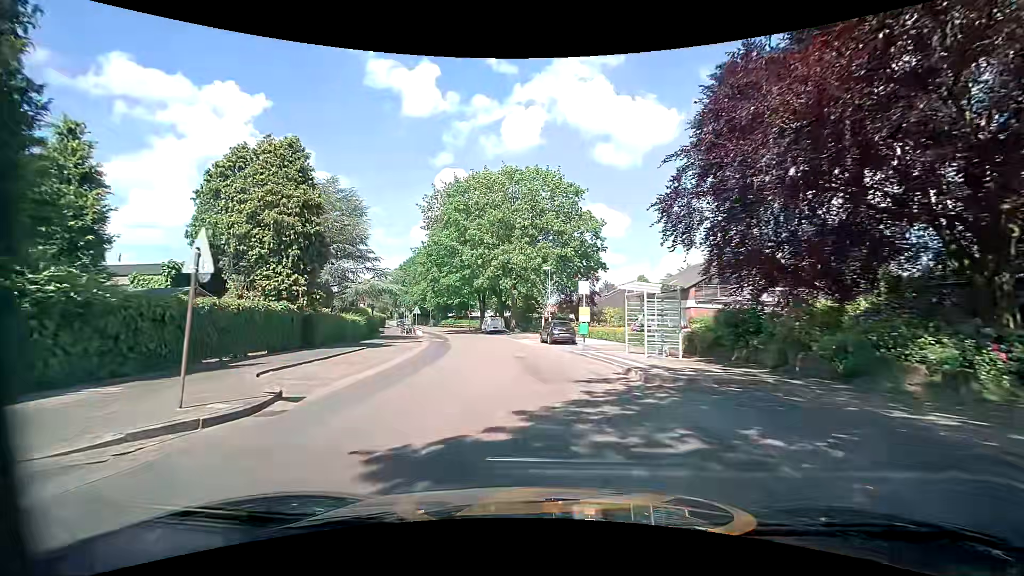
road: tertiary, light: Day
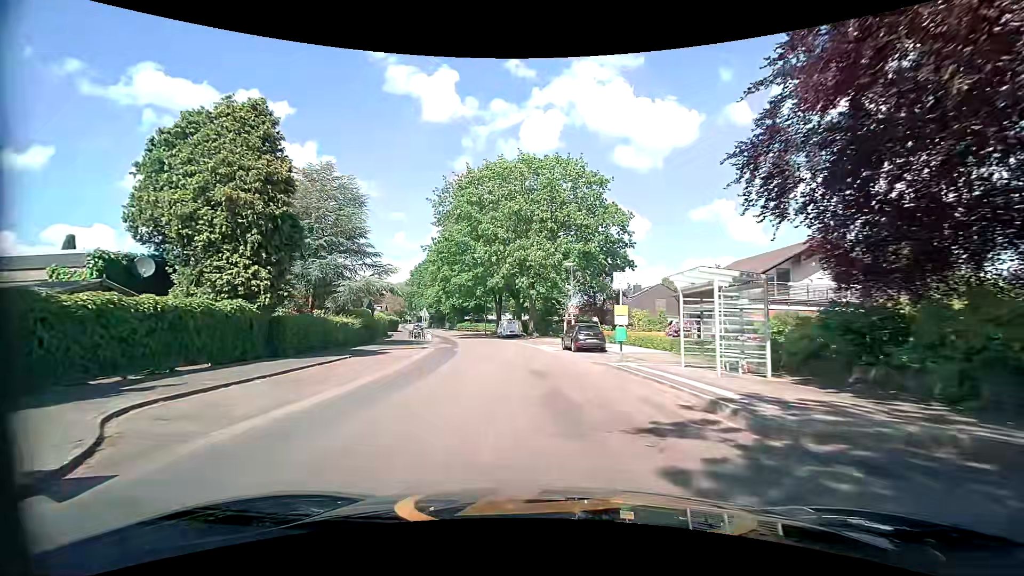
(-0.1, +5.2) m; -3°
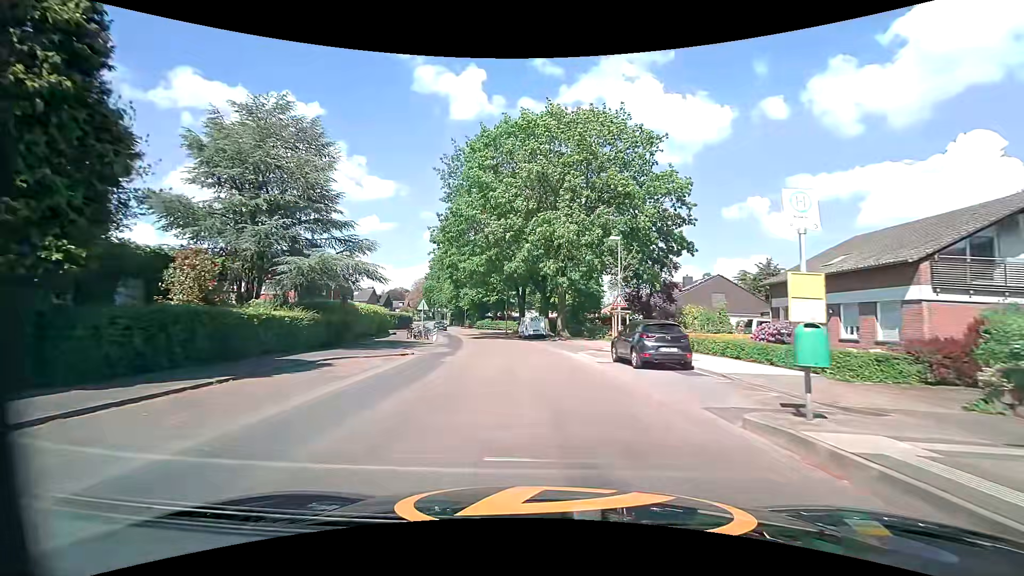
(-0.3, +10.8) m; -2°
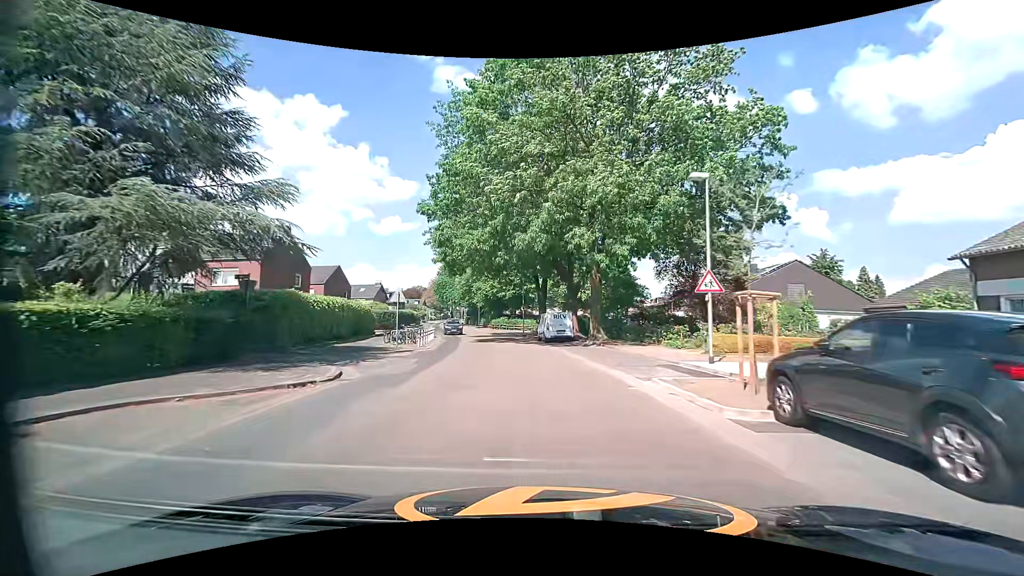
(-0.4, +11.4) m; -3°
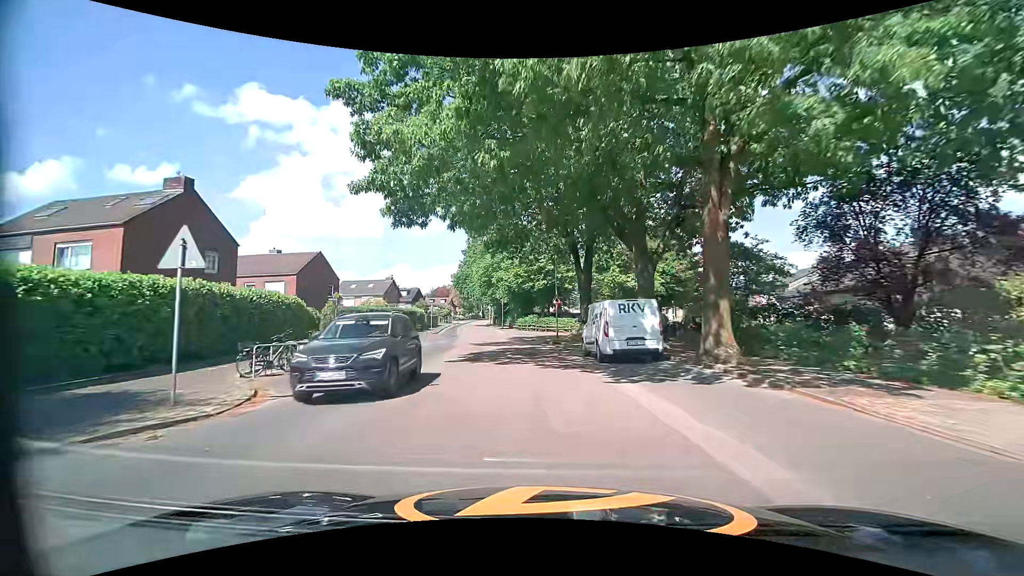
(-0.4, +17.0) m; -4°
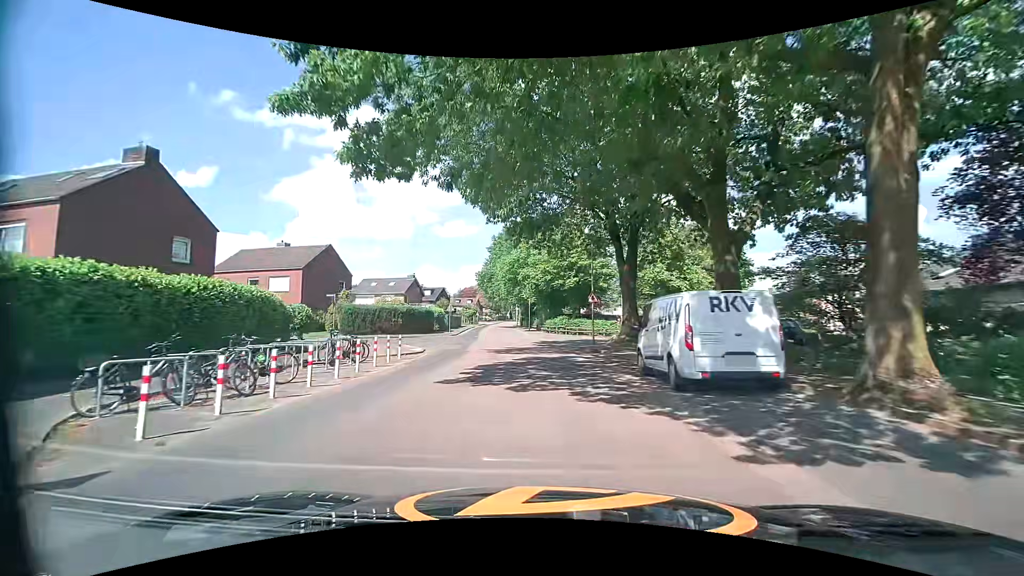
(-0.2, +5.7) m; -3°
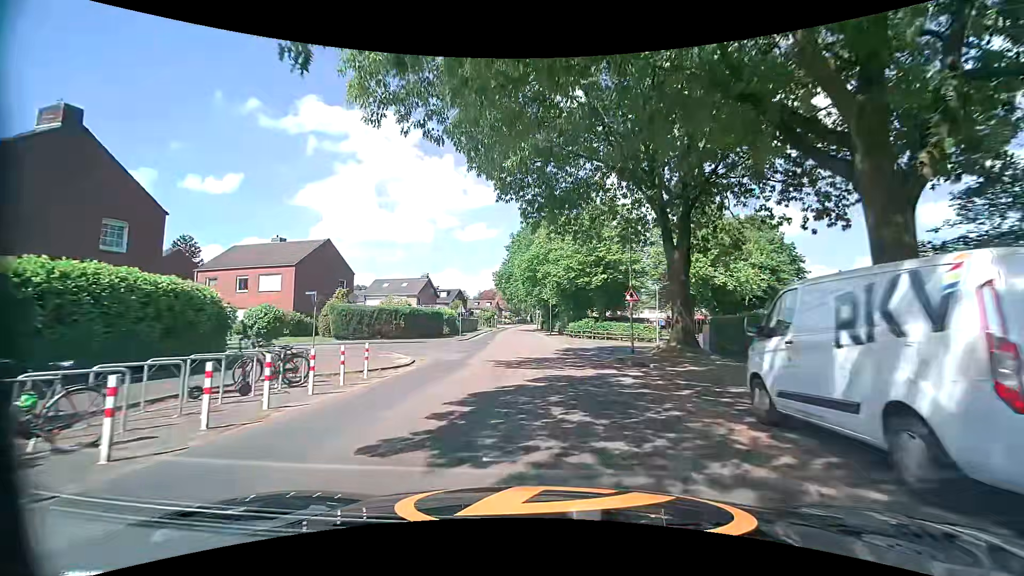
(-0.1, +5.9) m; -3°
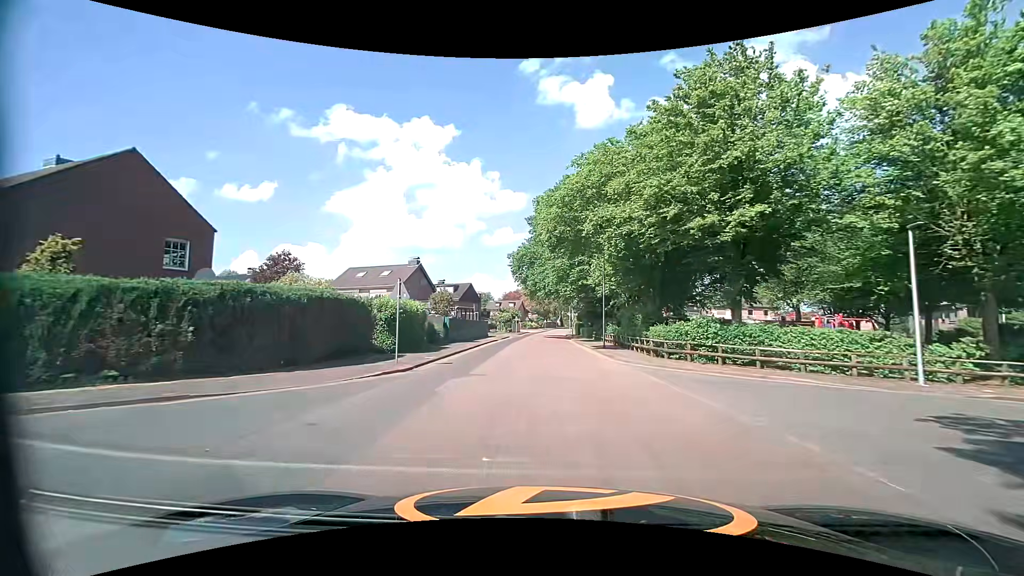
(-0.9, +26.2) m; -4°
(0, +10) (0, +20) (0, +30) (0, +40) (0, +50) (0, +60) (+1, +70) (+1, +80) (+2, +90) (+2, +100) m
